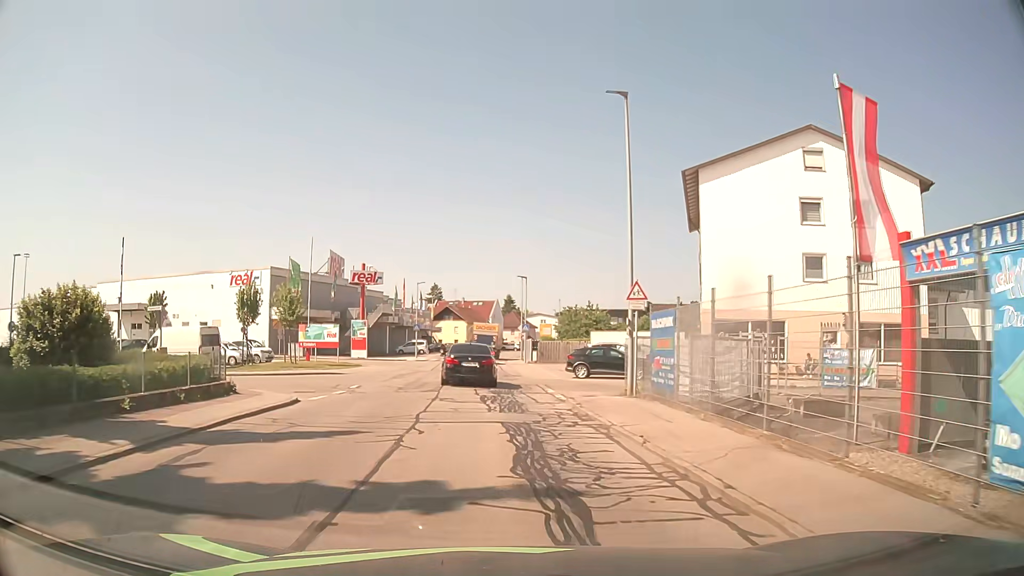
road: unclassified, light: Day
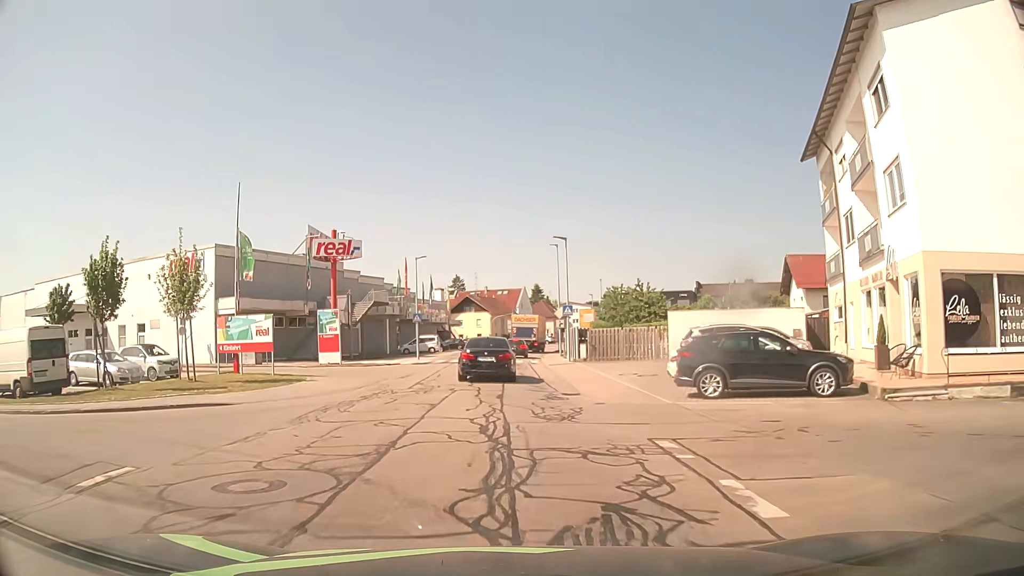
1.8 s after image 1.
(-0.3, +17.2) m; -2°
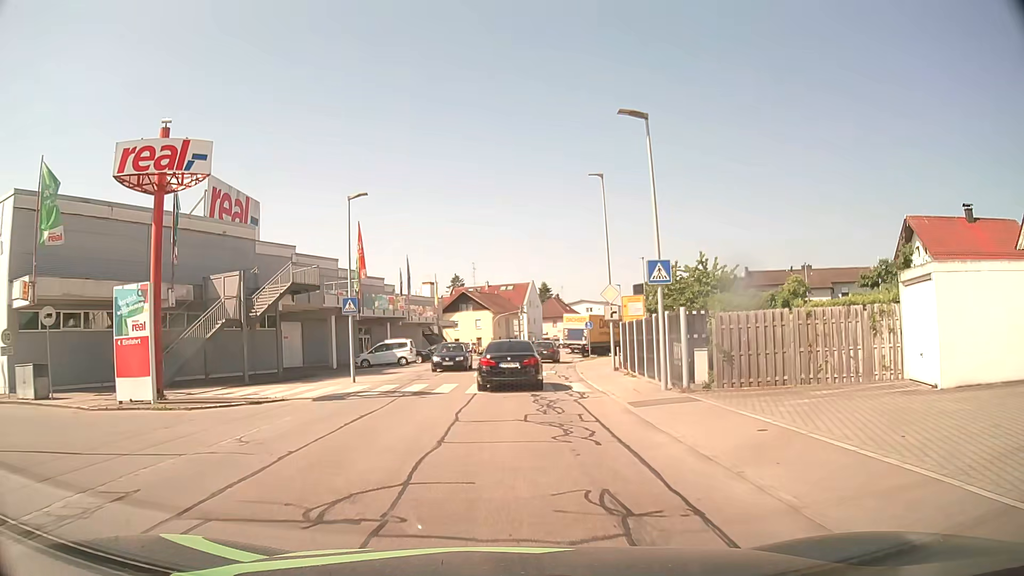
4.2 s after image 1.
(-0.2, +22.1) m; 0°
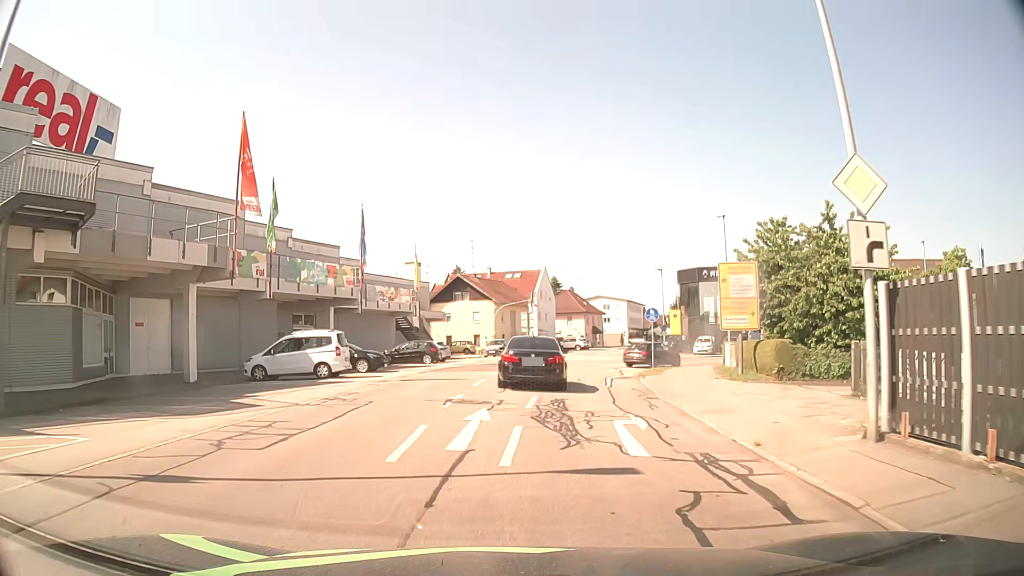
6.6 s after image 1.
(0.0, +20.2) m; 0°
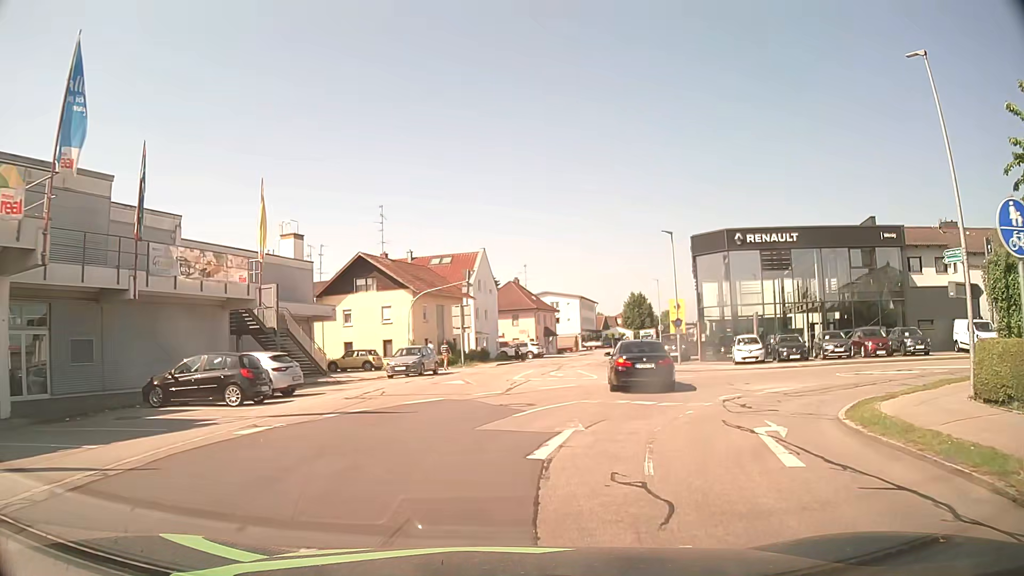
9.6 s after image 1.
(+0.3, +23.8) m; +5°
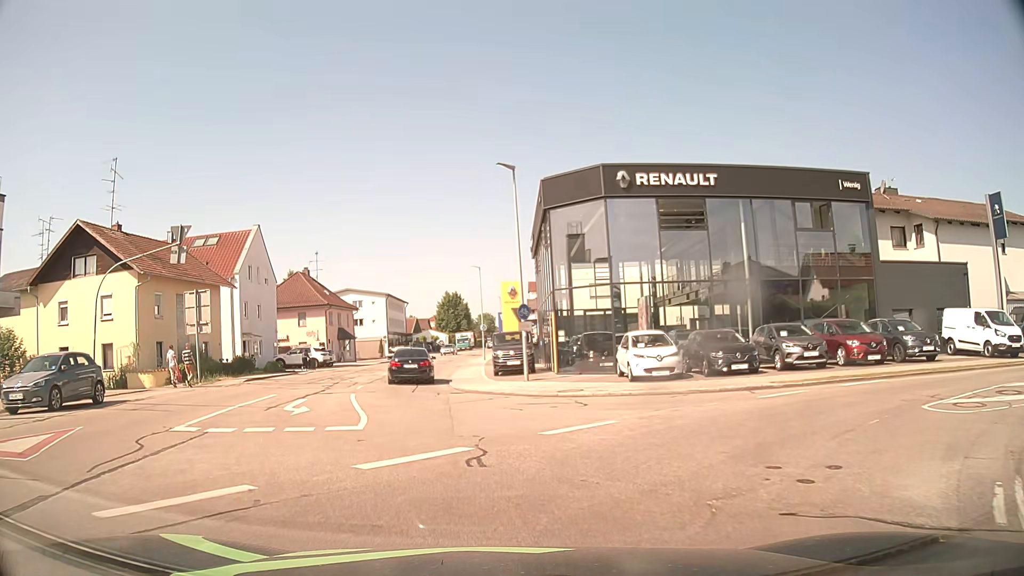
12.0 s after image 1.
(+2.6, +15.8) m; +16°
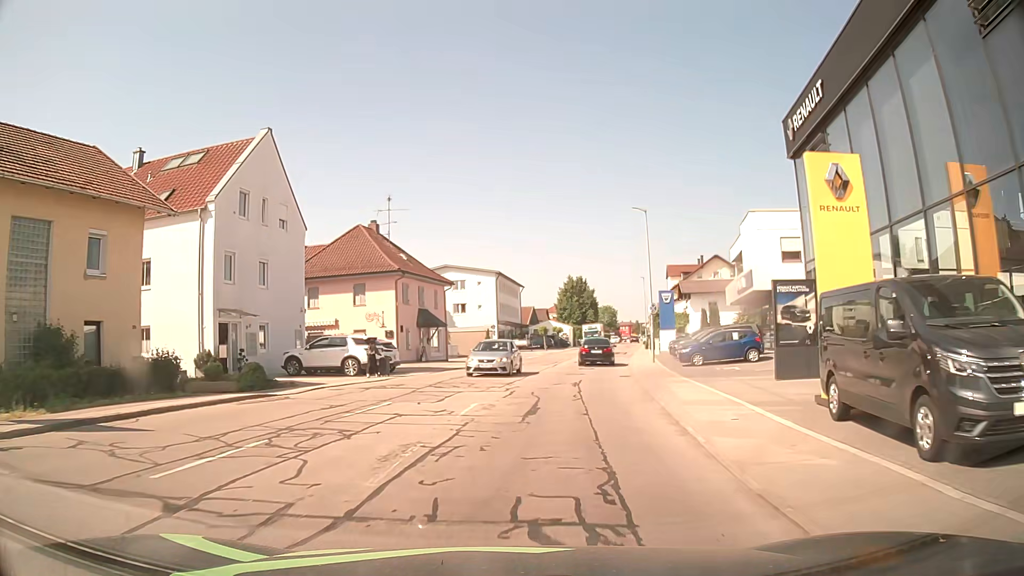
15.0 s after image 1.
(-3.6, +24.1) m; -10°
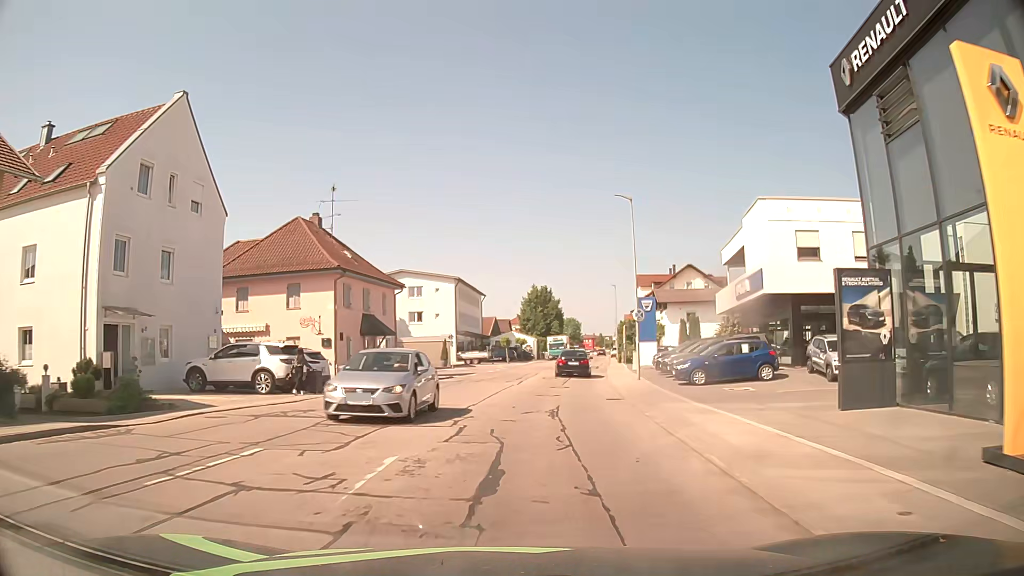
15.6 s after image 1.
(+0.2, +6.2) m; +3°
(+1, +10) (+2, +20) (+3, +30) (+4, +40) (+6, +50) (+8, +59) (+10, +69) (+11, +79) (+13, +89) (+15, +99) m
